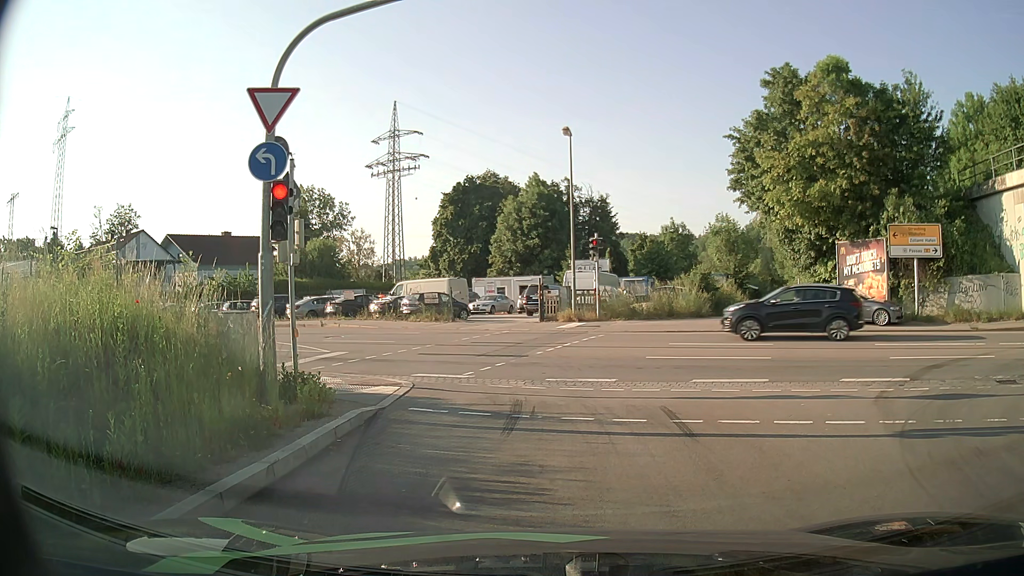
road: primary_link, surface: asphalt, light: Day
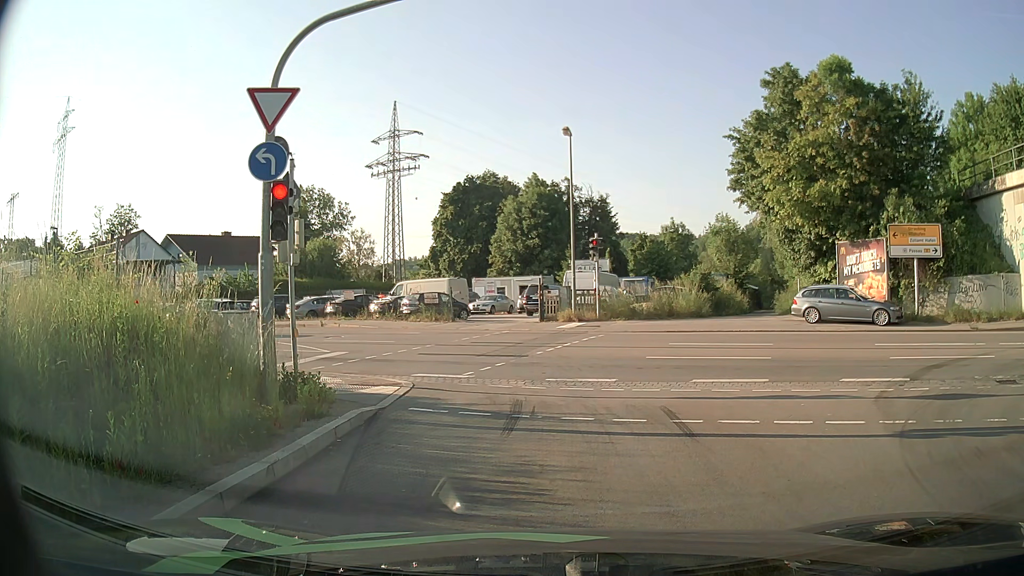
(0.0, 0.0) m; 0°
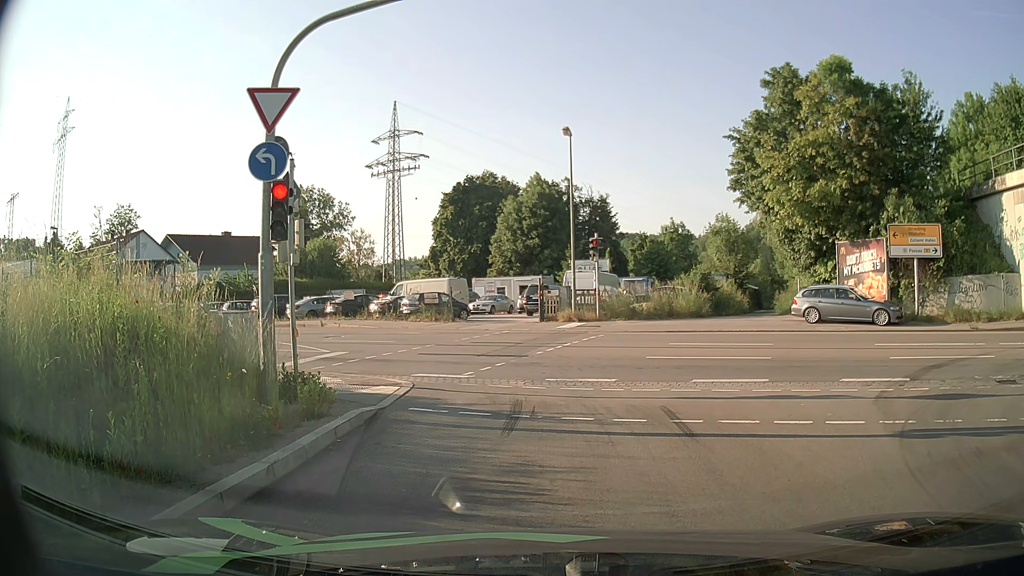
(0.0, 0.0) m; 0°
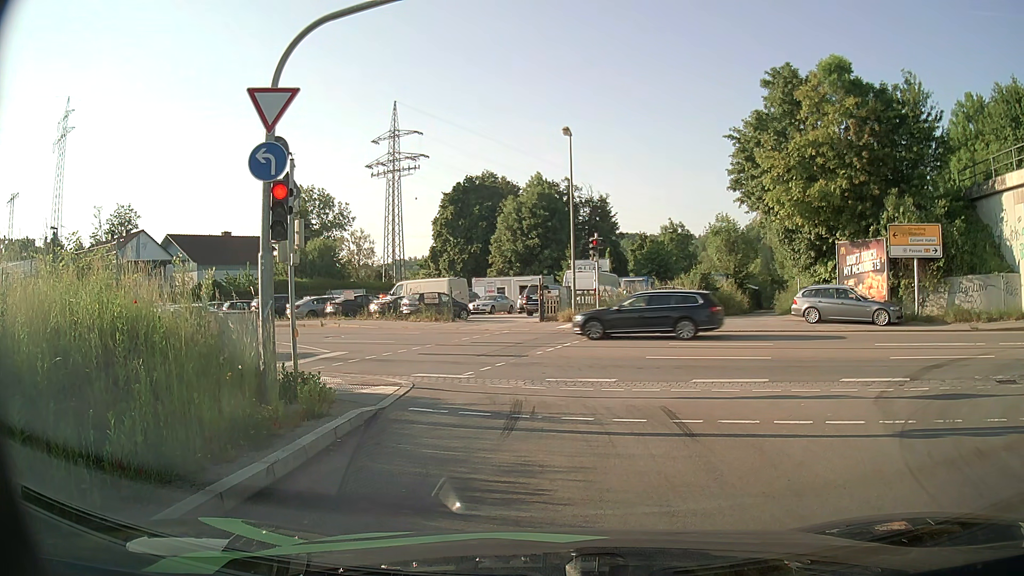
(0.0, 0.0) m; 0°
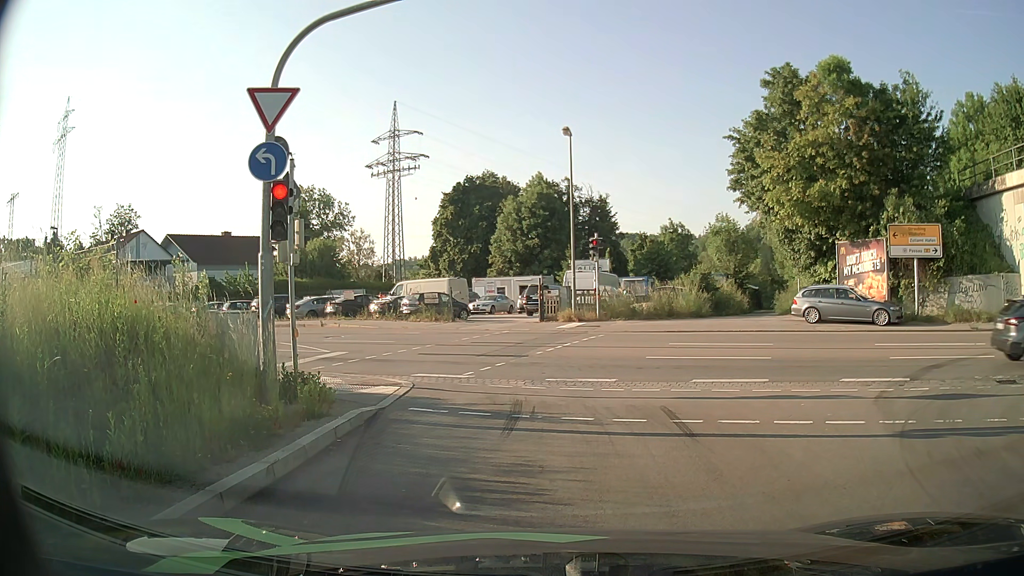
(0.0, 0.0) m; 0°
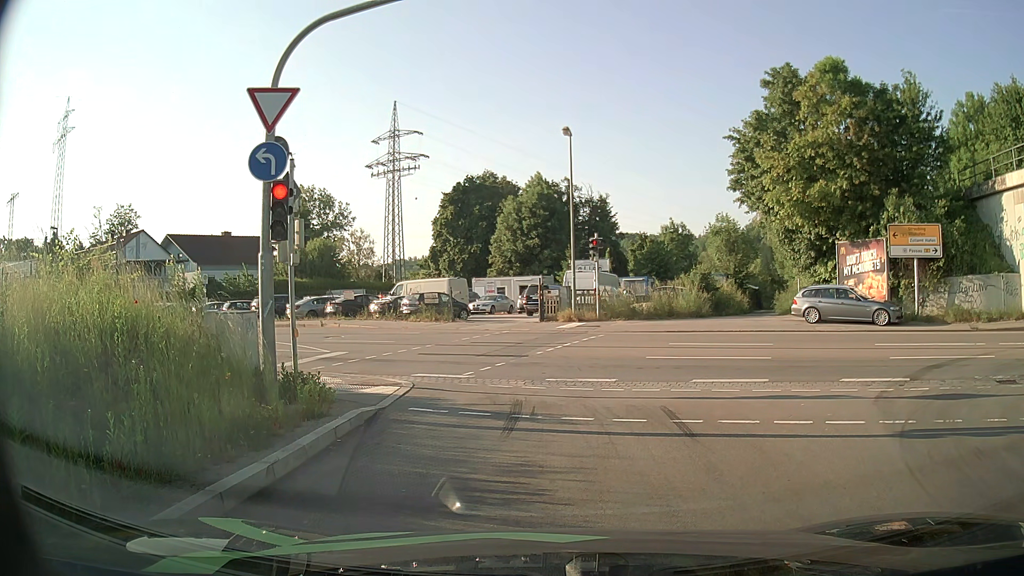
(0.0, 0.0) m; 0°
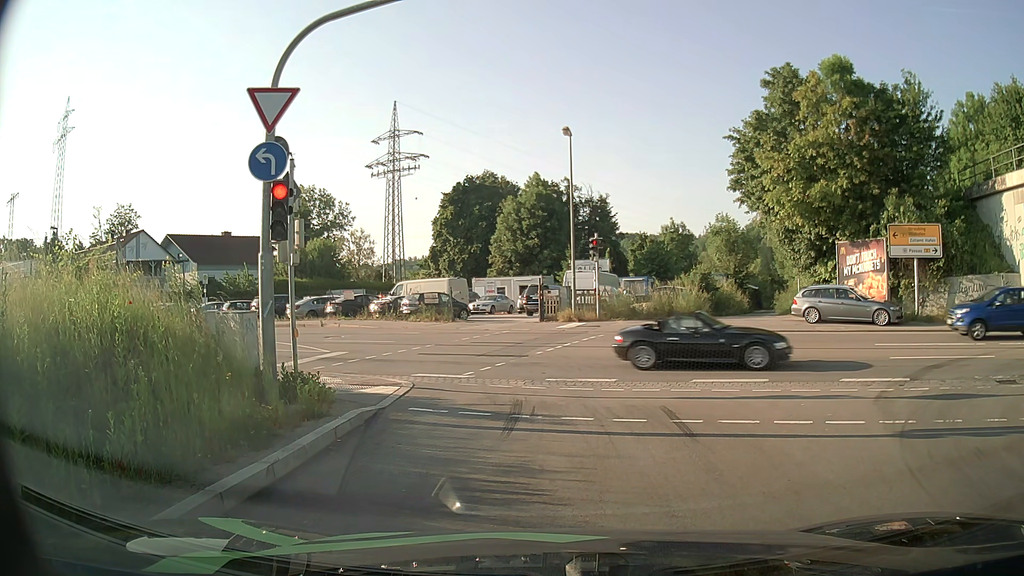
(0.0, 0.0) m; 0°
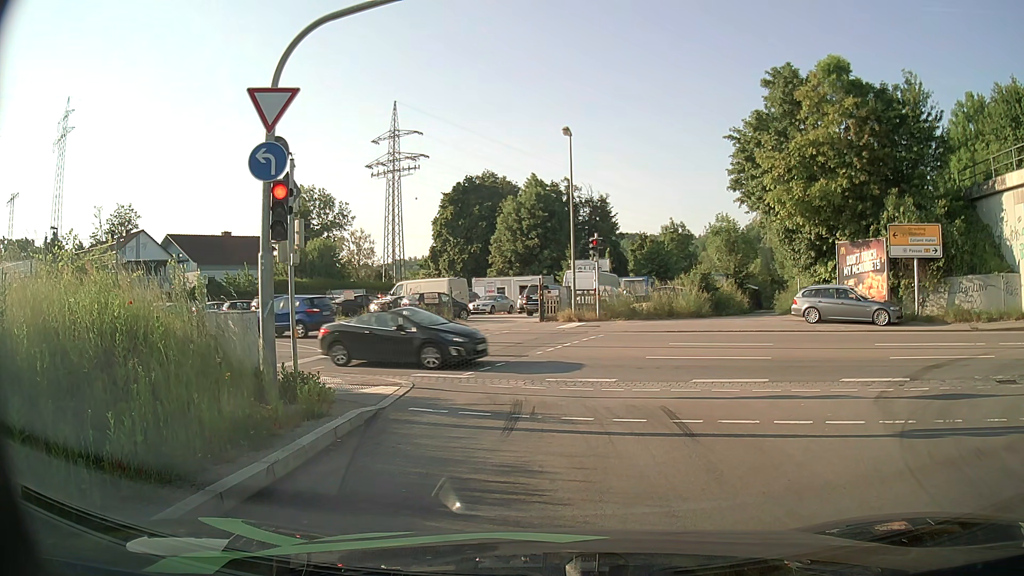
(0.0, 0.0) m; 0°
